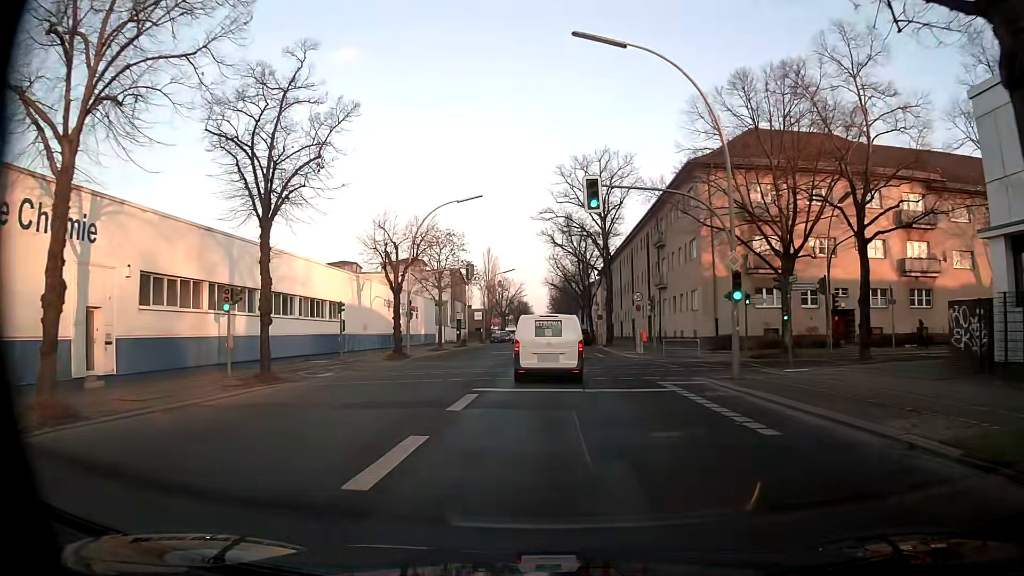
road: tertiary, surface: asphalt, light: Day
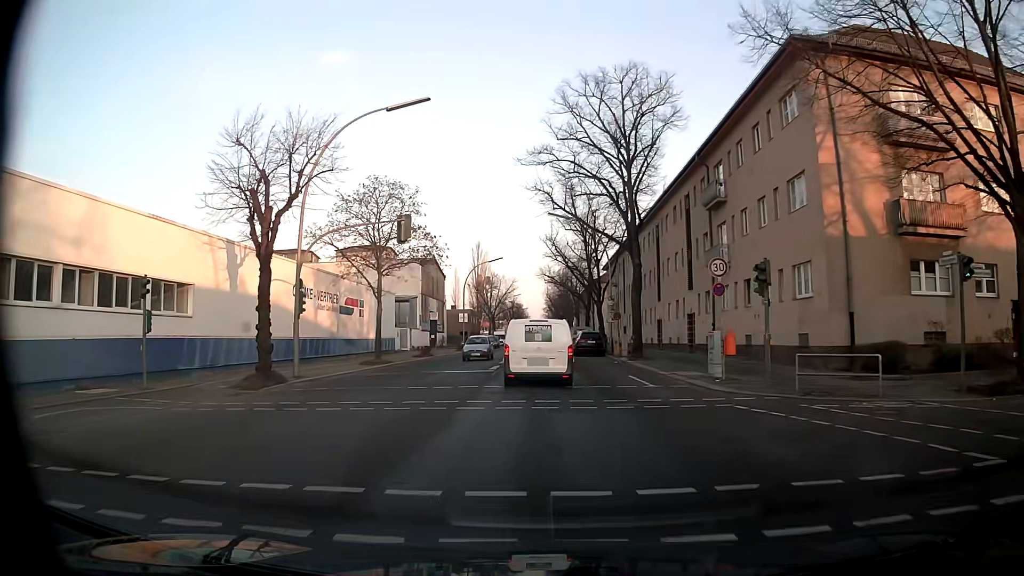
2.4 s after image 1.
(-0.2, +19.3) m; -1°
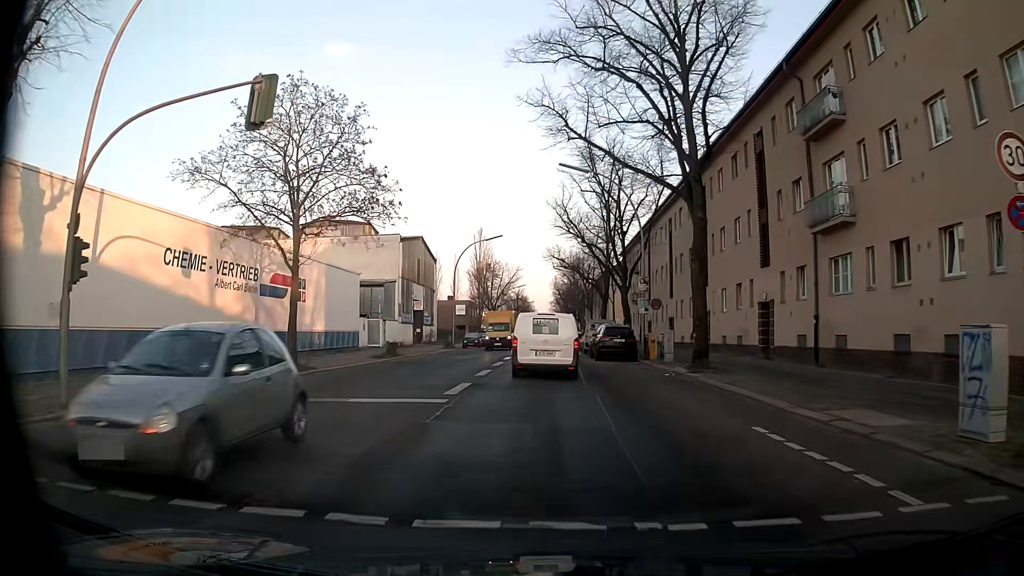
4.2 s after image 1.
(0.0, +13.6) m; +1°
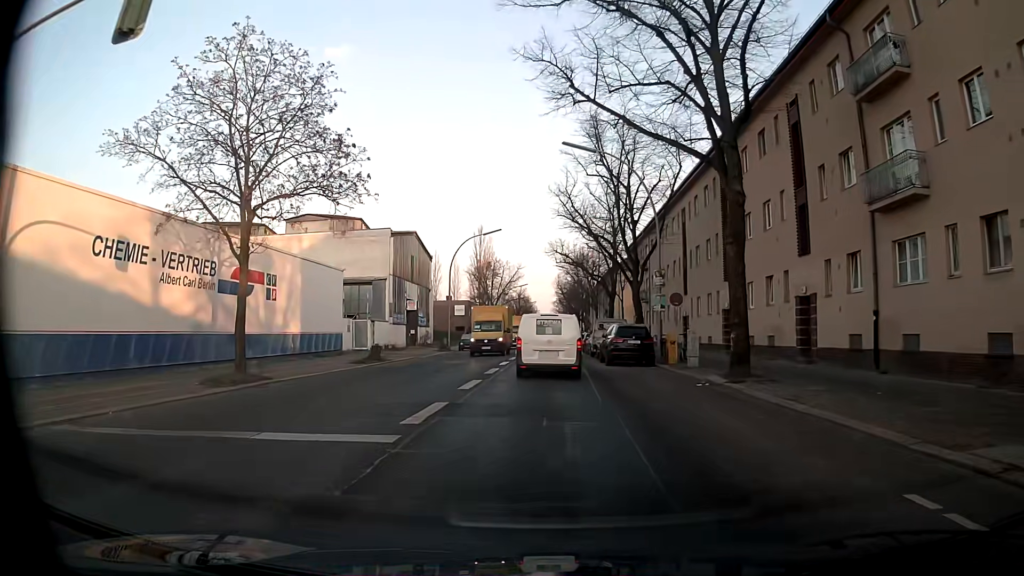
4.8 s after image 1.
(-0.1, +4.4) m; -2°
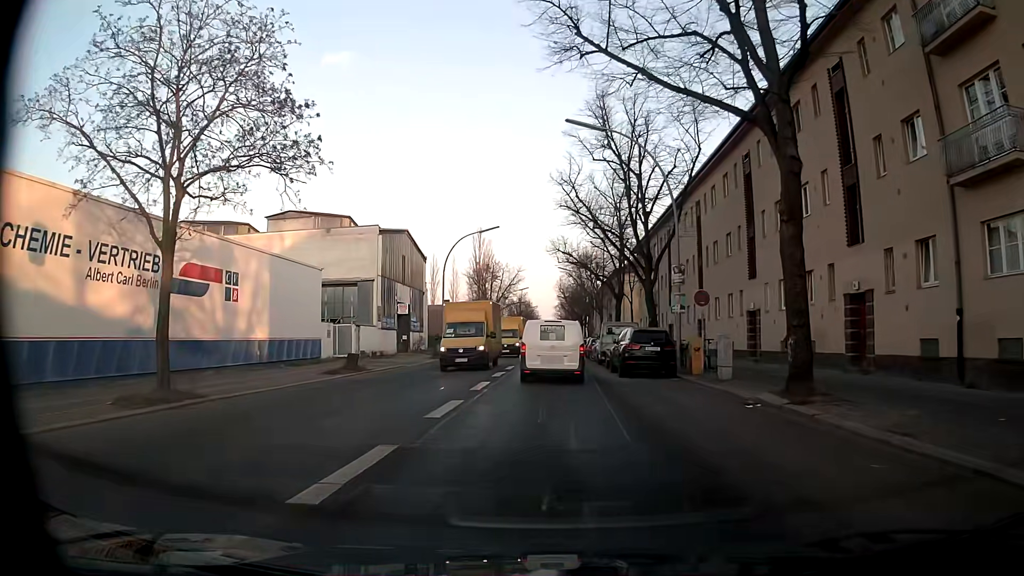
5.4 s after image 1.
(0.0, +4.4) m; 0°
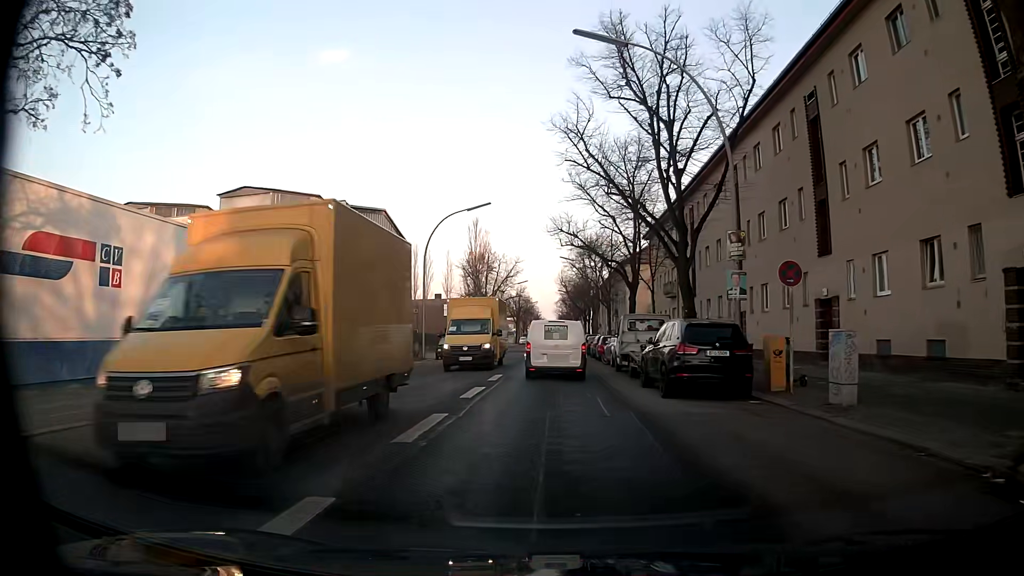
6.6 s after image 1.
(0.0, +8.7) m; +1°
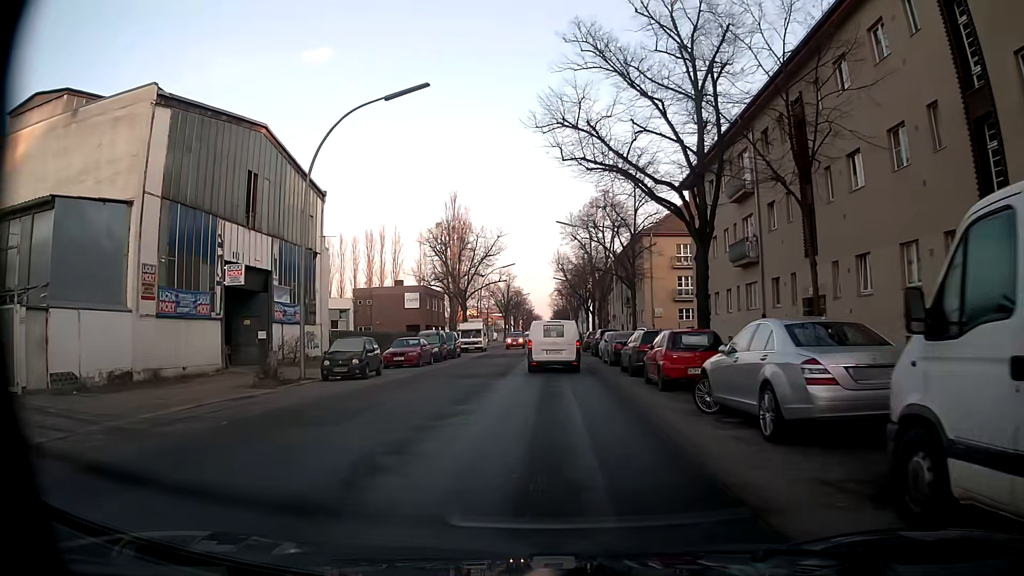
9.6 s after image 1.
(-0.4, +22.2) m; -2°
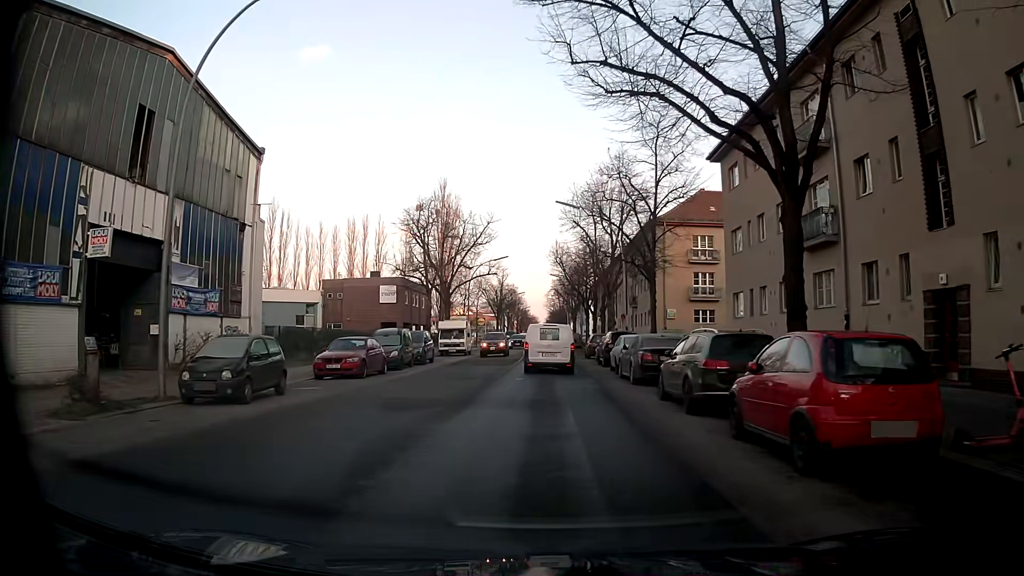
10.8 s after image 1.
(+0.2, +9.2) m; +1°
(0, +10) (0, +20) (0, +30) (0, +40) (0, +50) (0, +60) (0, +70) (0, +80) (0, +90) (+1, +100) m
